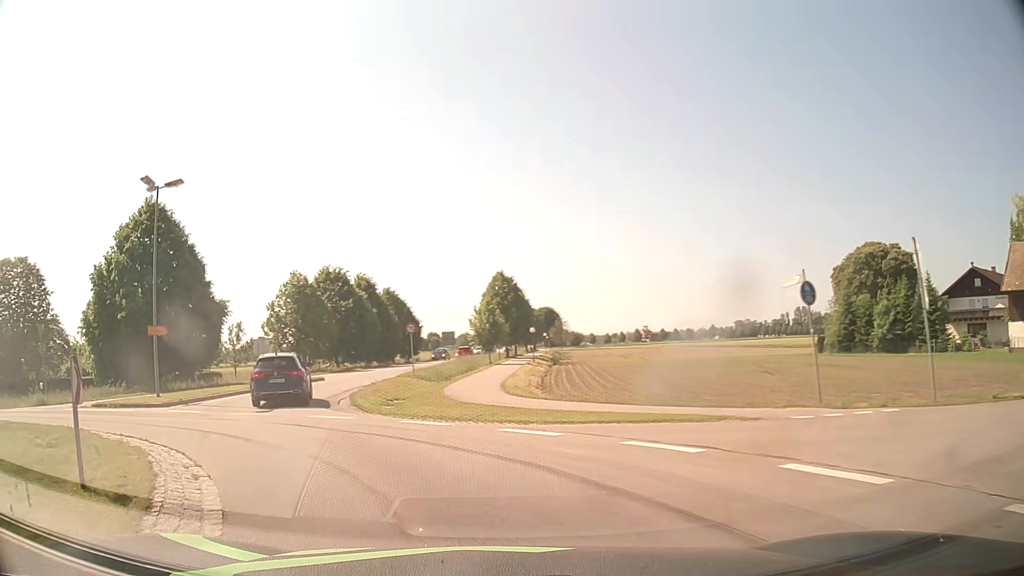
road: tertiary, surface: asphalt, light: Day
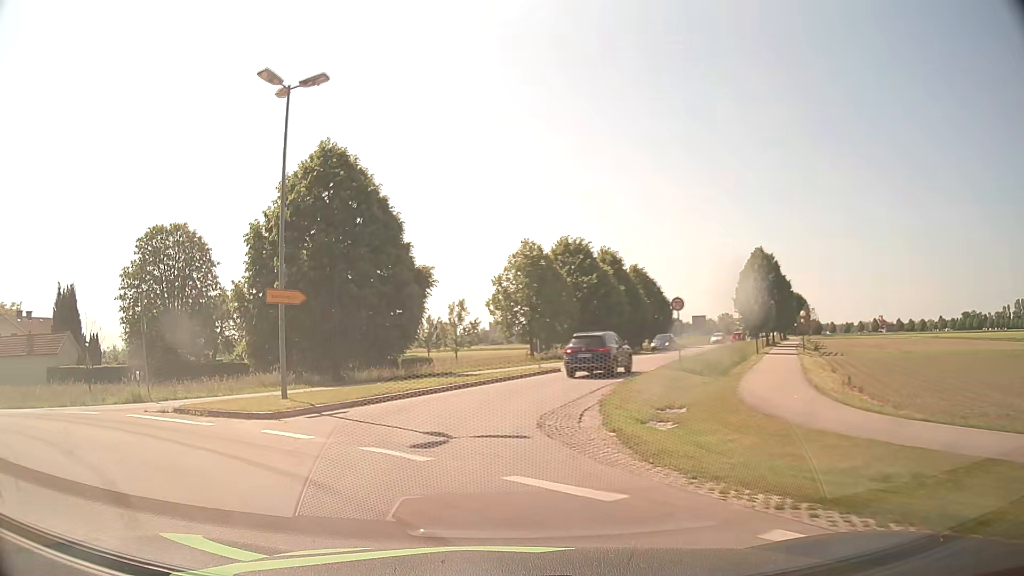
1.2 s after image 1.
(-2.0, +9.8) m; -21°
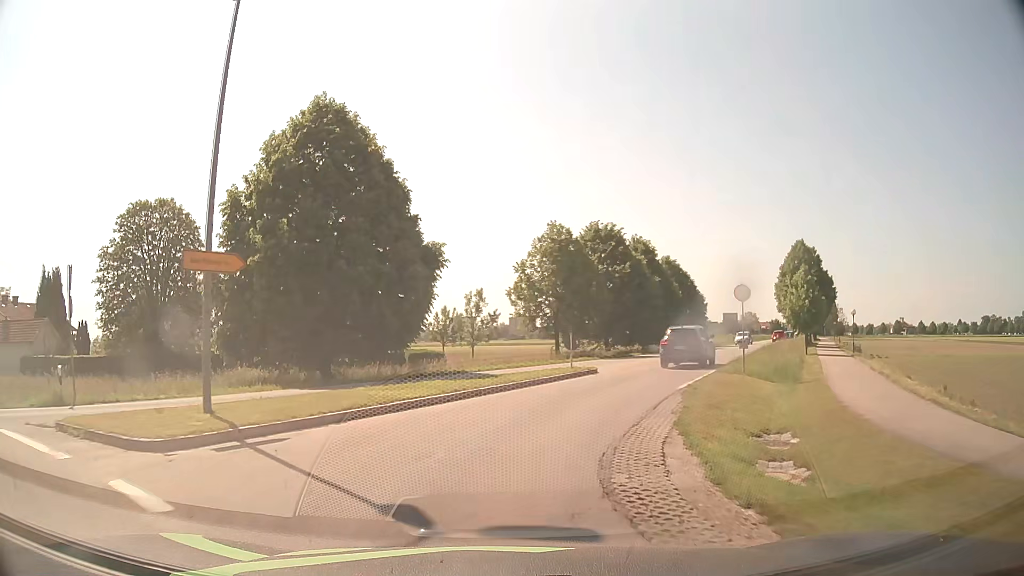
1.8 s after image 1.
(-0.2, +5.7) m; -2°
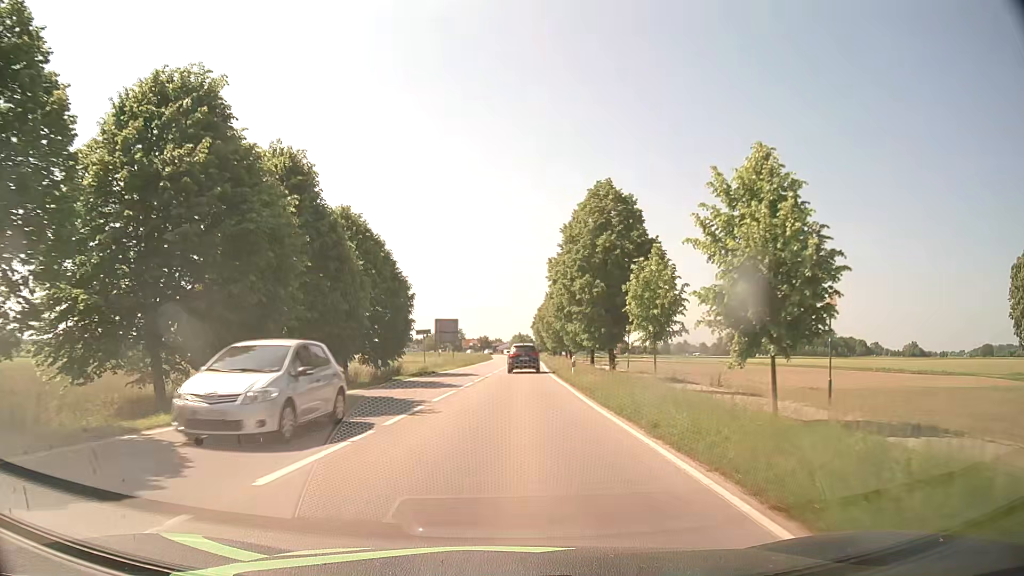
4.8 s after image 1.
(+8.9, +33.8) m; +25°
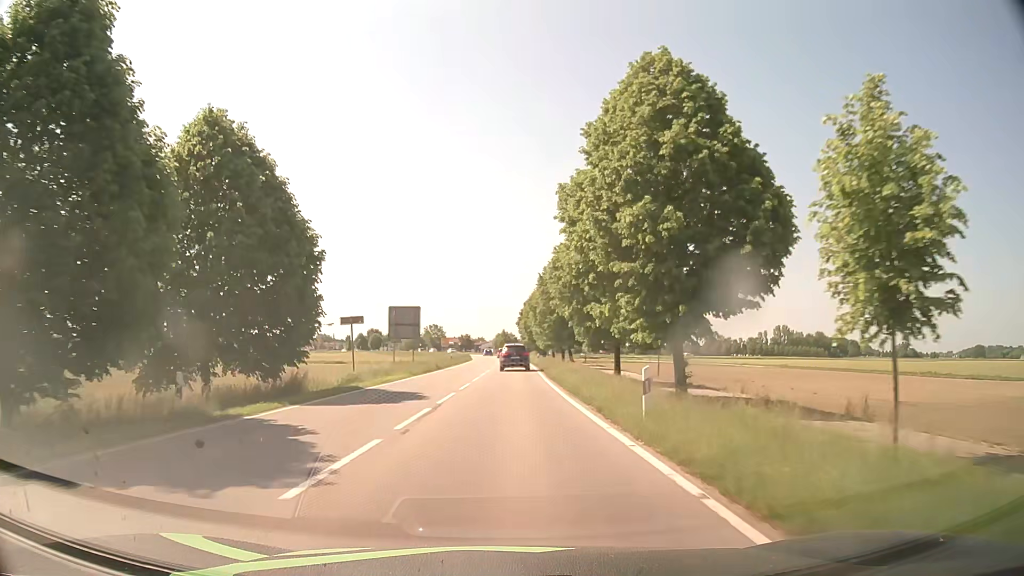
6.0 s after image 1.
(+0.3, +17.7) m; +2°
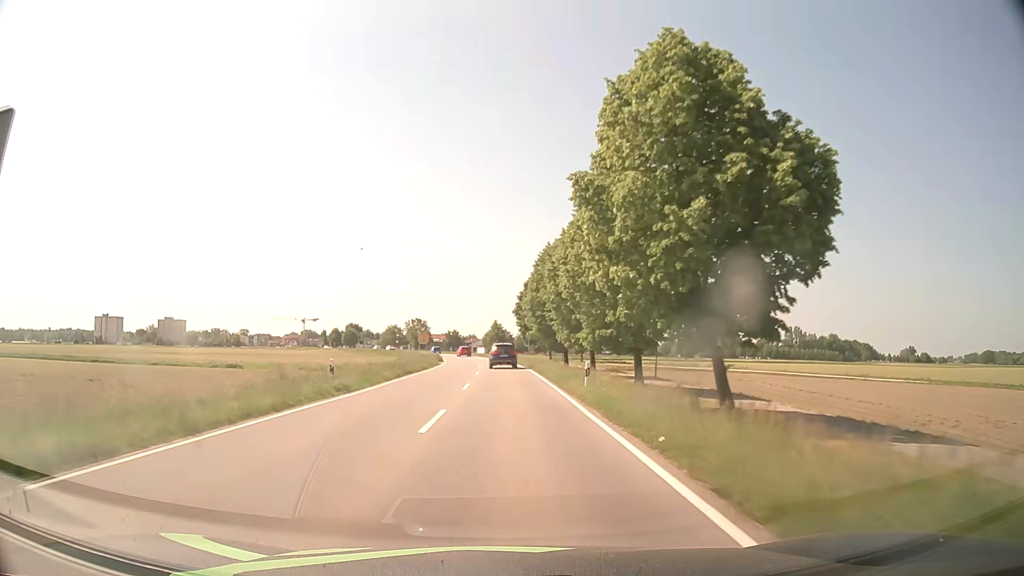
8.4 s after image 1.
(+0.2, +41.3) m; 0°
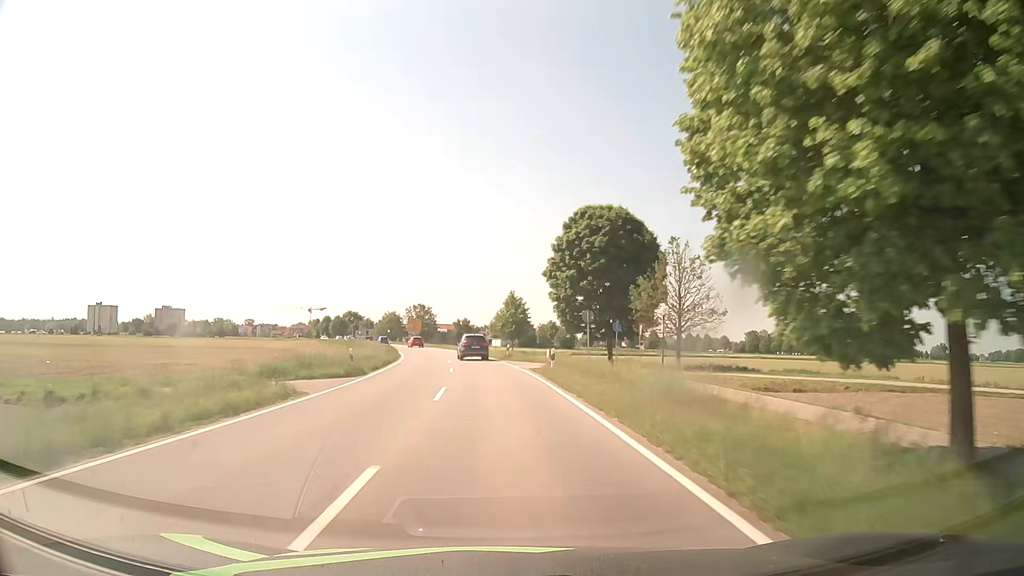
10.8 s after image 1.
(-0.2, +44.7) m; -1°
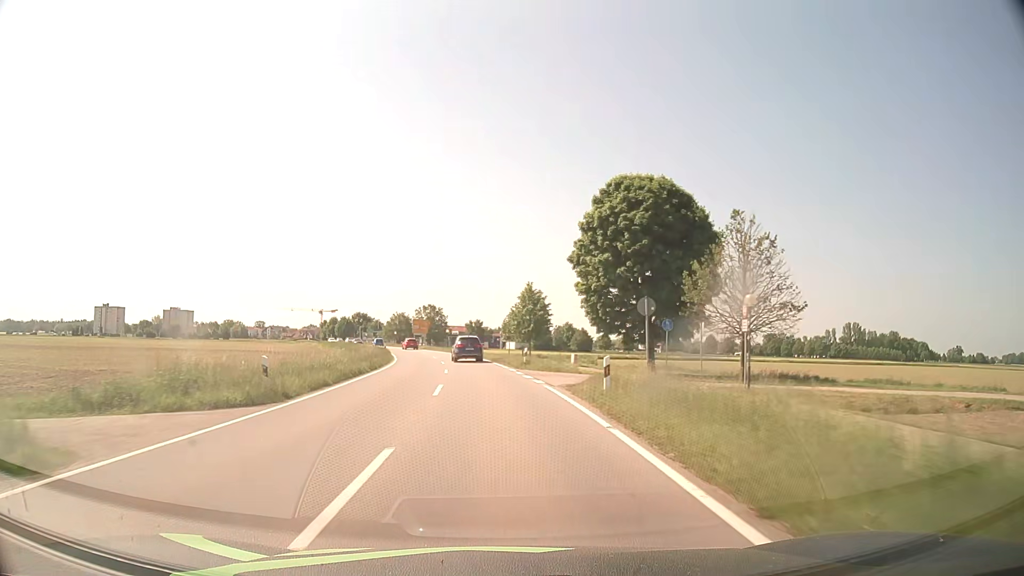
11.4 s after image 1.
(-0.2, +10.9) m; -2°
(0, +10) (-1, +20) (-1, +30) (-2, +40) (-3, +50) (-5, +60) (-7, +70) (-9, +79) (-12, +89) (-15, +98) m
